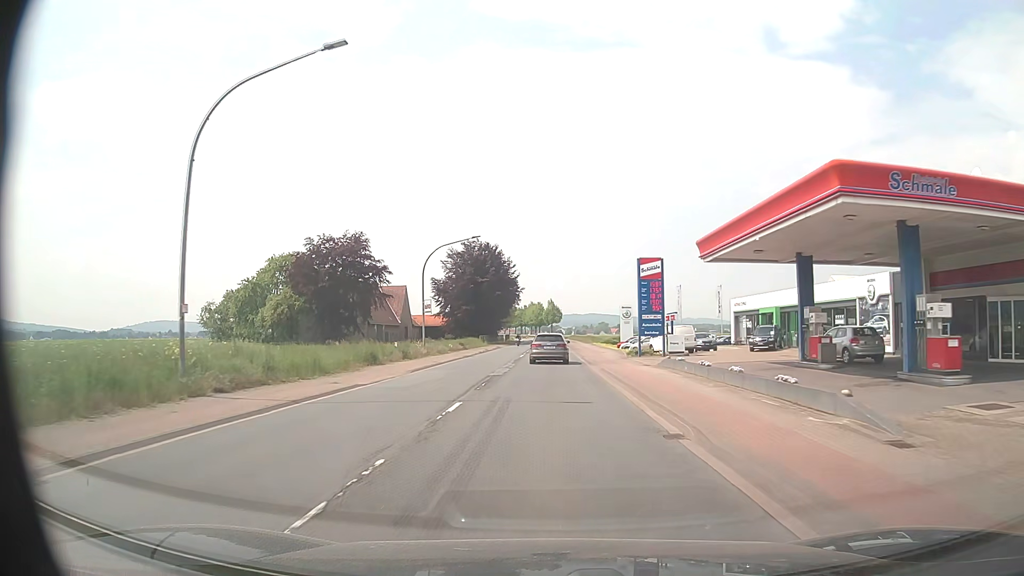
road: primary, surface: asphalt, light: Day
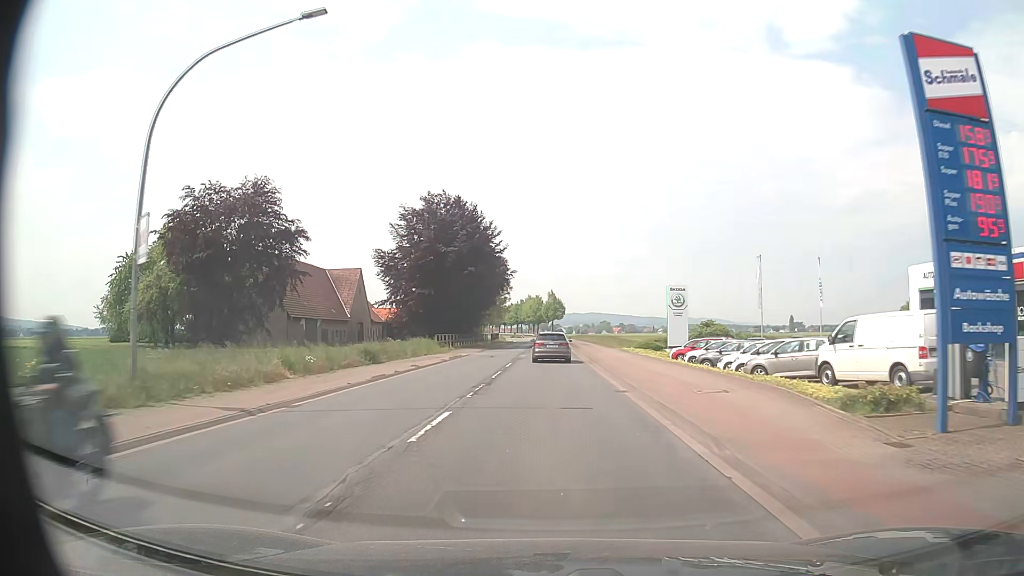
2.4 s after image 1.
(0.0, +32.2) m; 0°
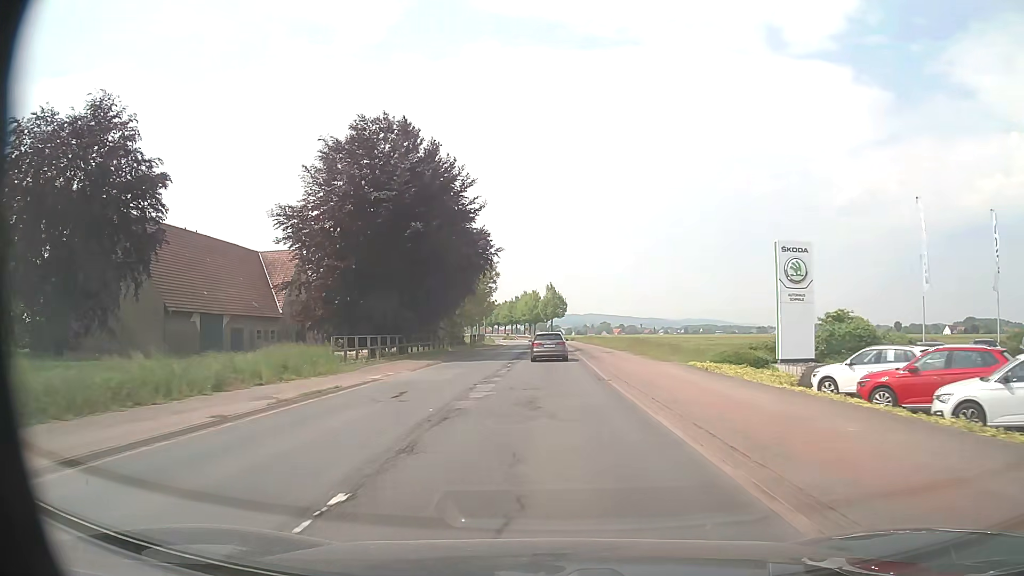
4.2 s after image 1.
(0.0, +24.2) m; 0°
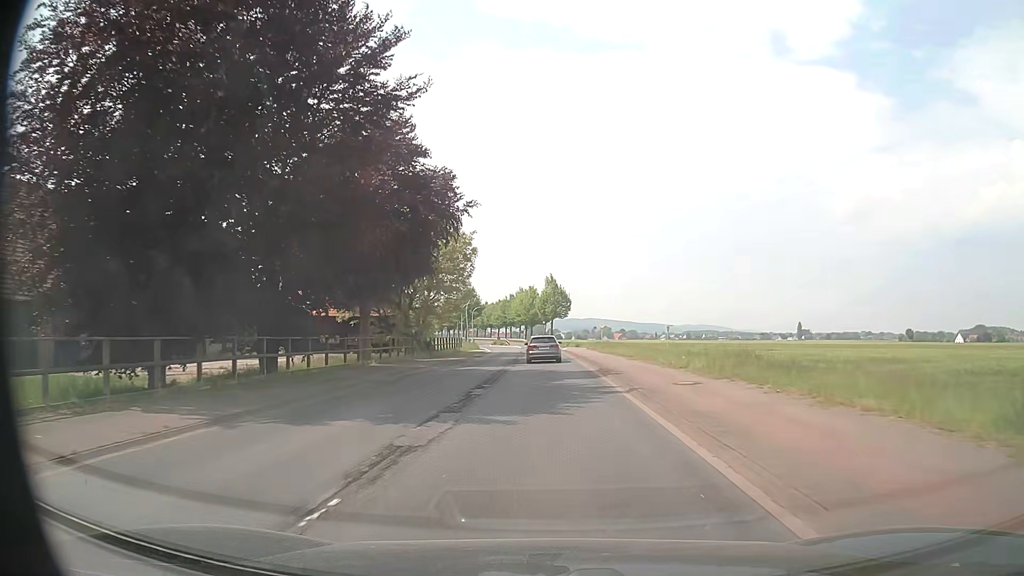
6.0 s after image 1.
(0.0, +24.2) m; 0°
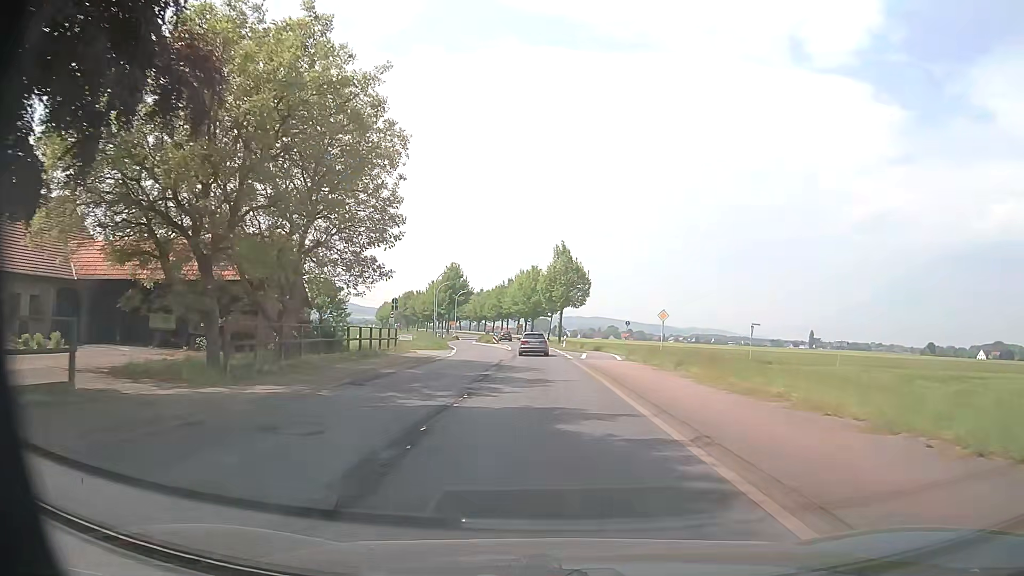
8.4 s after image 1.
(-0.1, +32.2) m; 0°
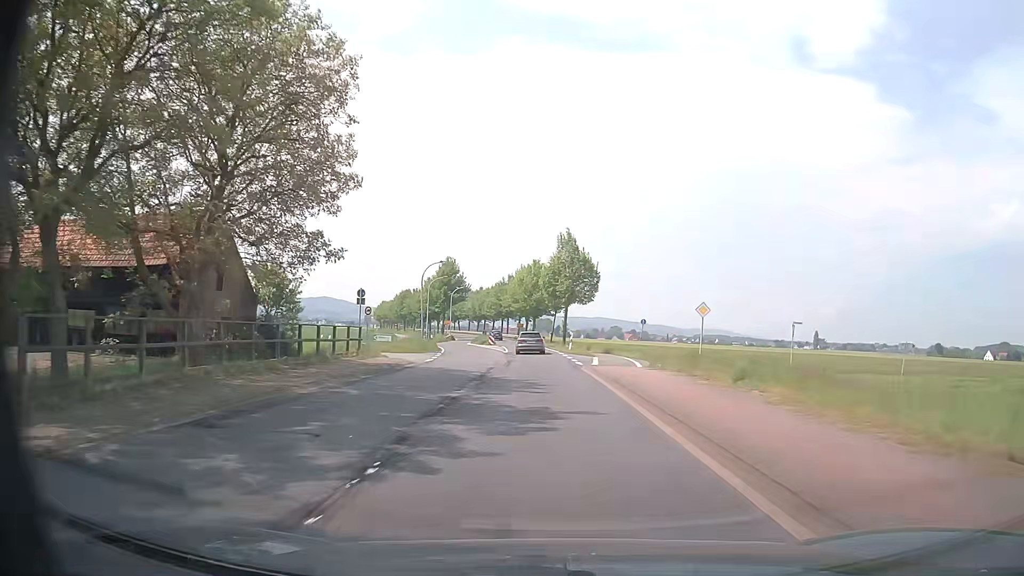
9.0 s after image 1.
(0.0, +8.1) m; 0°
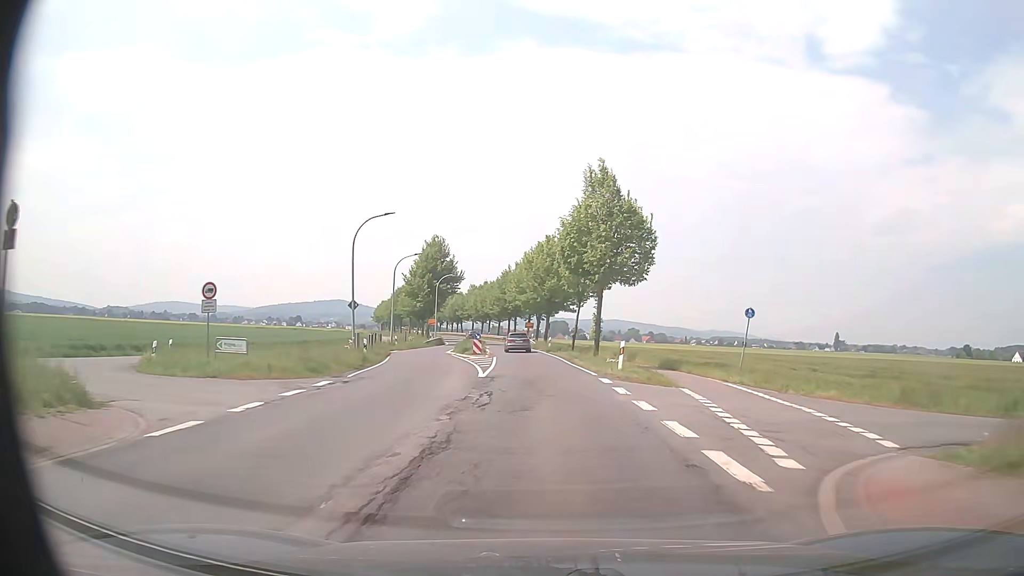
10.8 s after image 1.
(-0.4, +24.3) m; -1°
(0, +10) (0, +20) (-1, +30) (-1, +40) (-2, +50) (-3, +60) (-5, +70) (-6, +80) (-8, +90) (-10, +99) m
